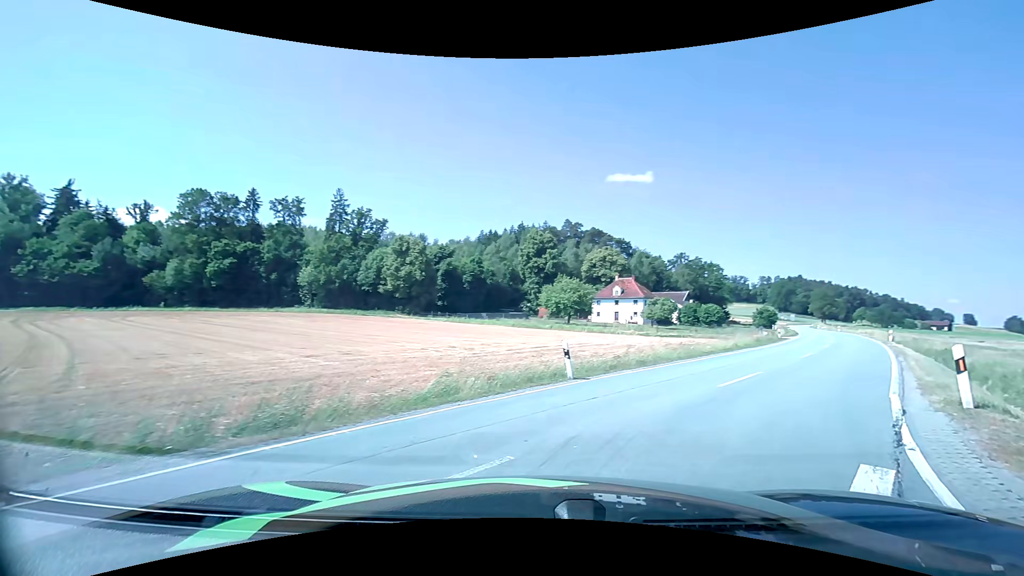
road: secondary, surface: asphalt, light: Day
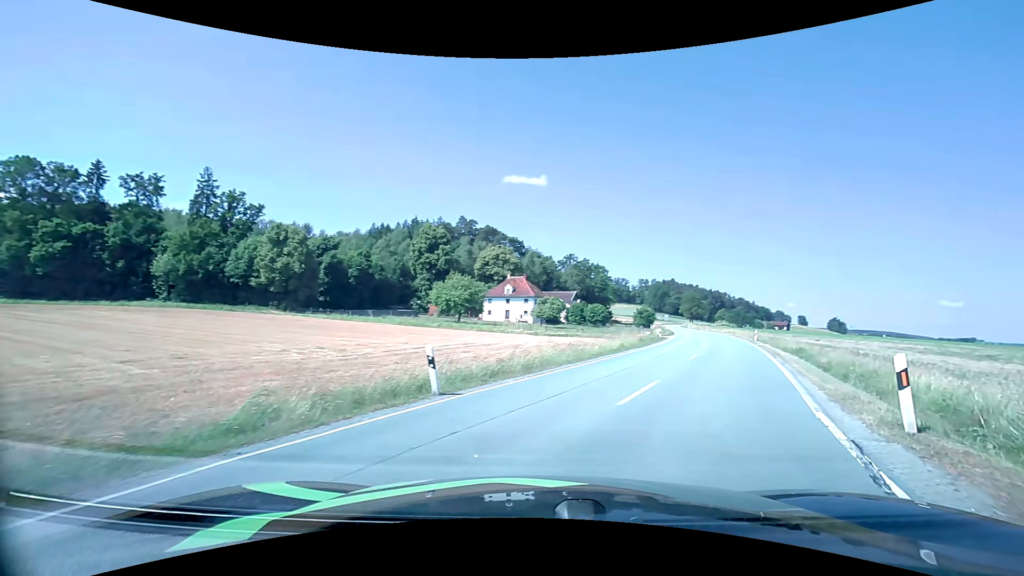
(+0.4, +3.0) m; +12°
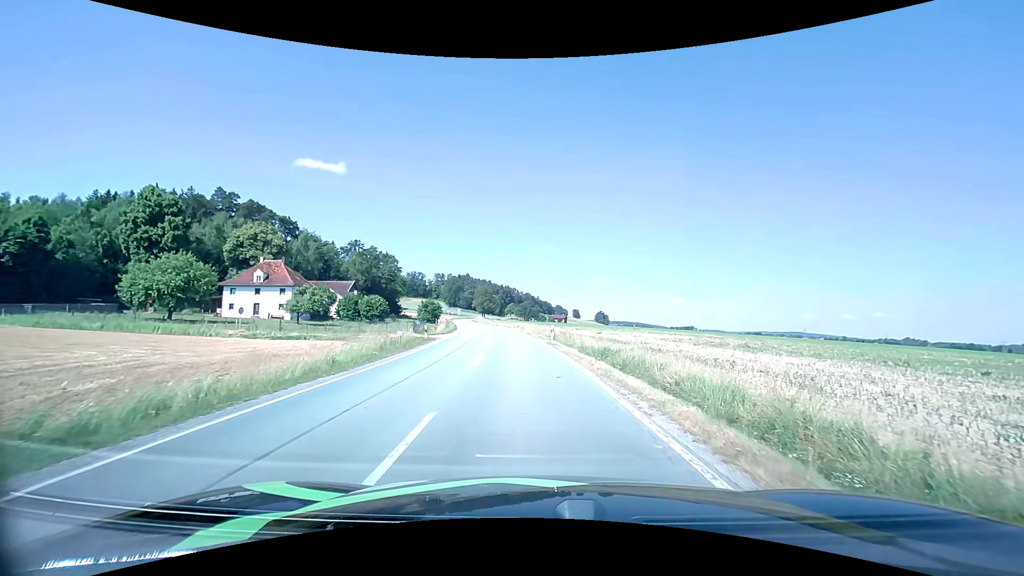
(+5.5, +16.2) m; +24°
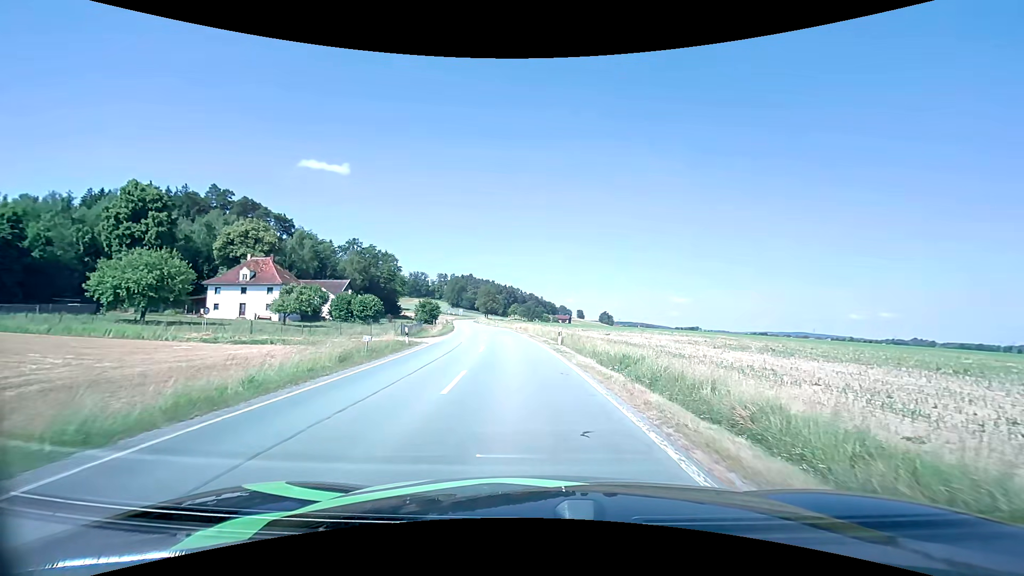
(0.0, +5.6) m; 0°
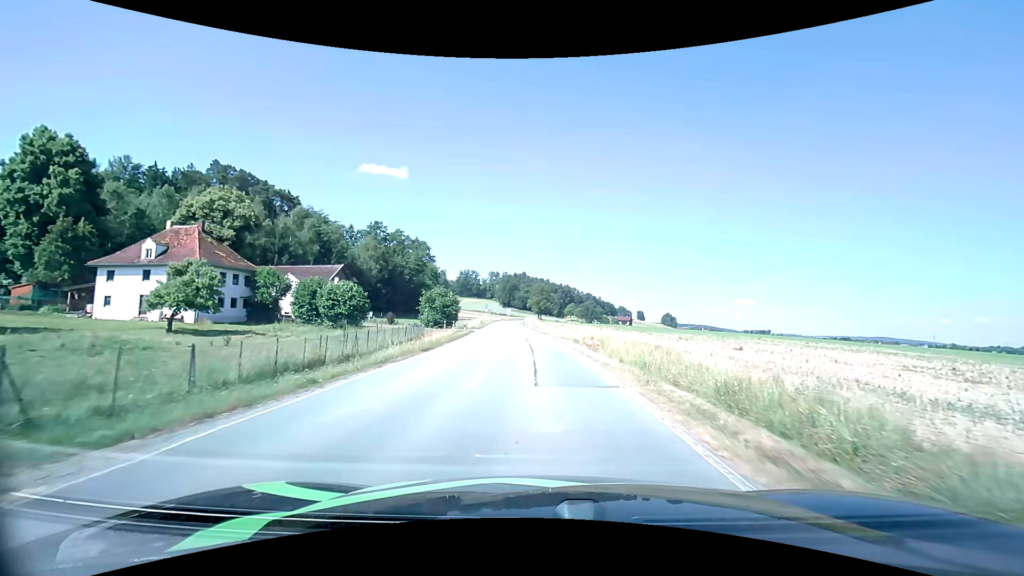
(-2.1, +34.5) m; -6°
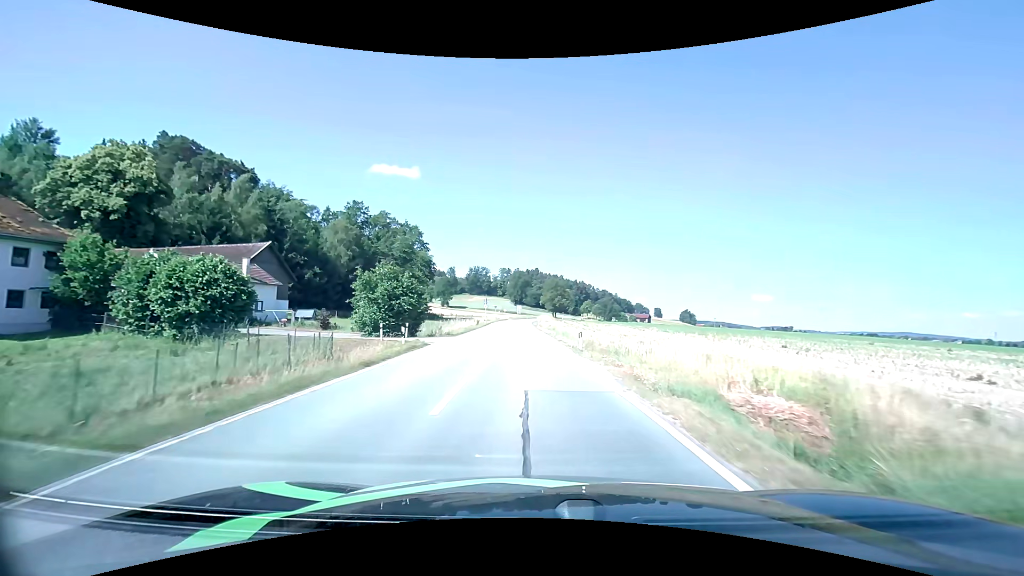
(-0.4, +25.6) m; -2°
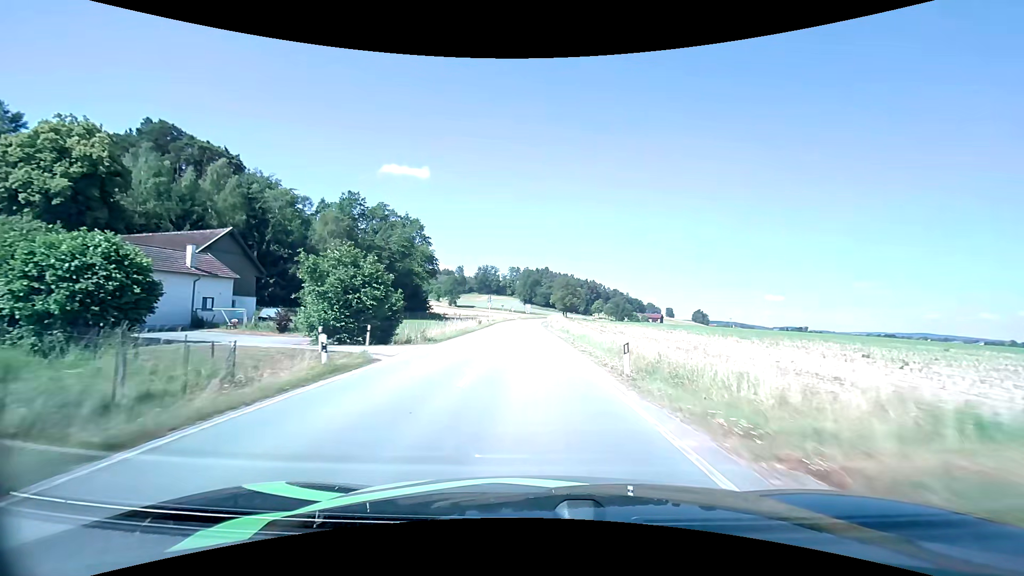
(-0.1, +9.1) m; -1°
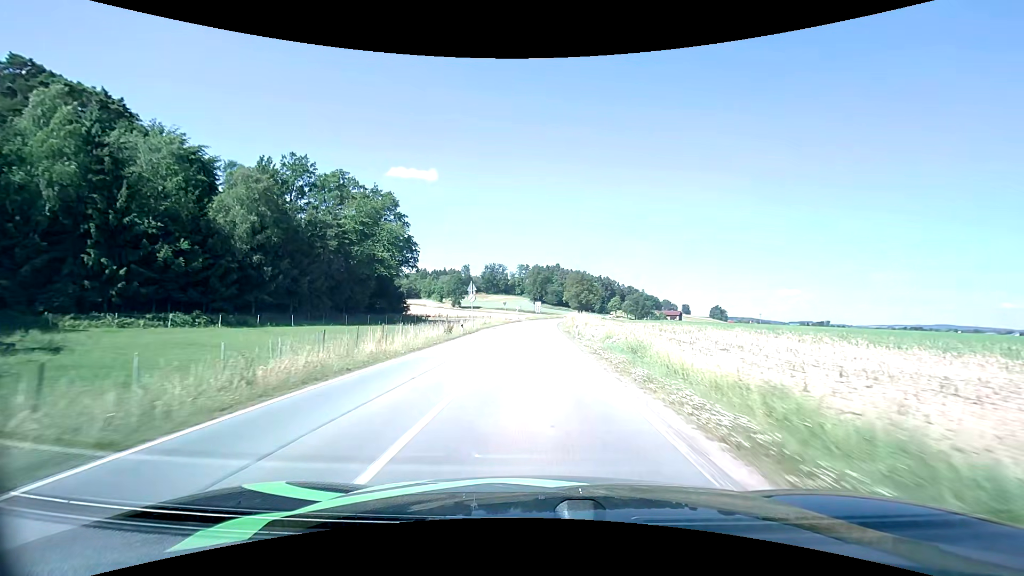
(-0.3, +28.3) m; -1°
(0, +10) (0, +20) (0, +30) (0, +40) (0, +50) (+1, +60) (+1, +70) (+2, +80) (+2, +90) (+3, +100) m
